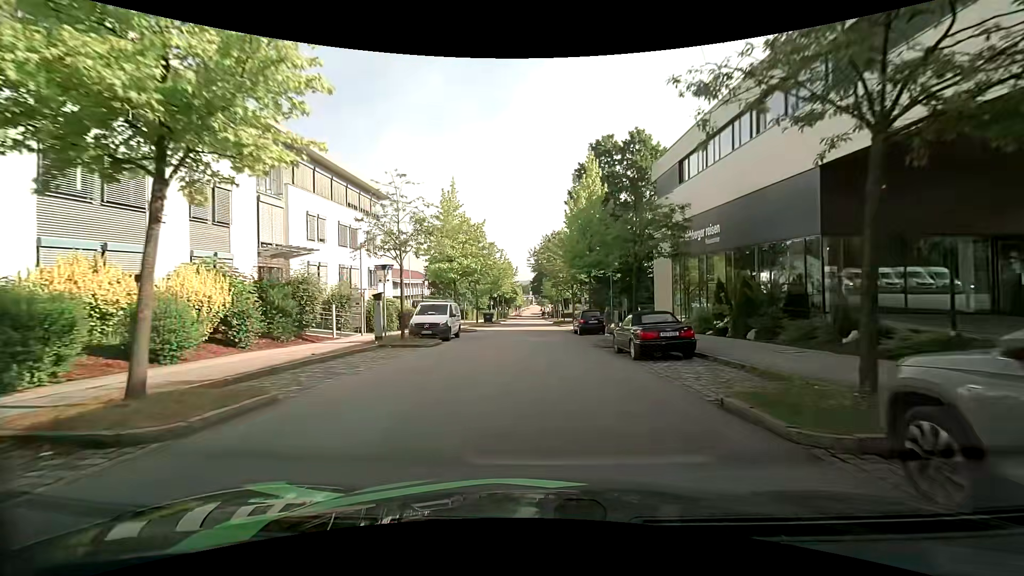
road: residential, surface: asphalt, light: Day
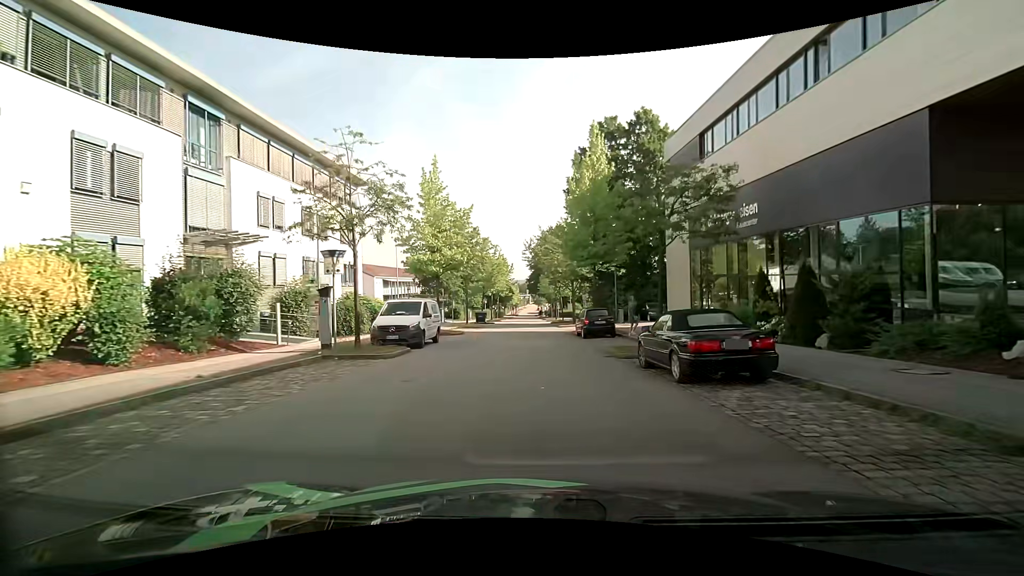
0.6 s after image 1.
(0.0, +4.8) m; +1°
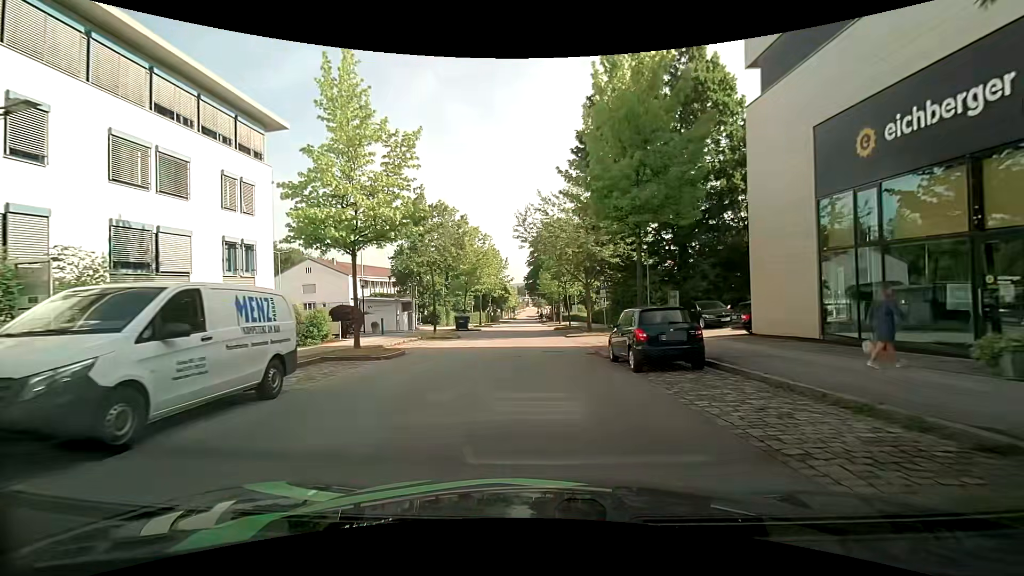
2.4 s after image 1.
(0.0, +13.4) m; +1°
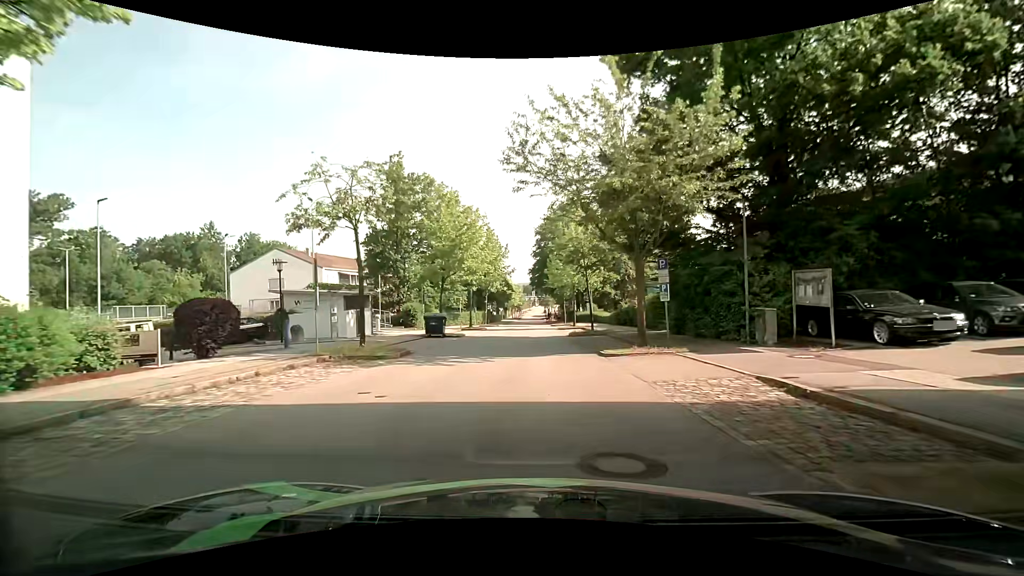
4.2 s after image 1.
(-0.2, +13.7) m; -1°
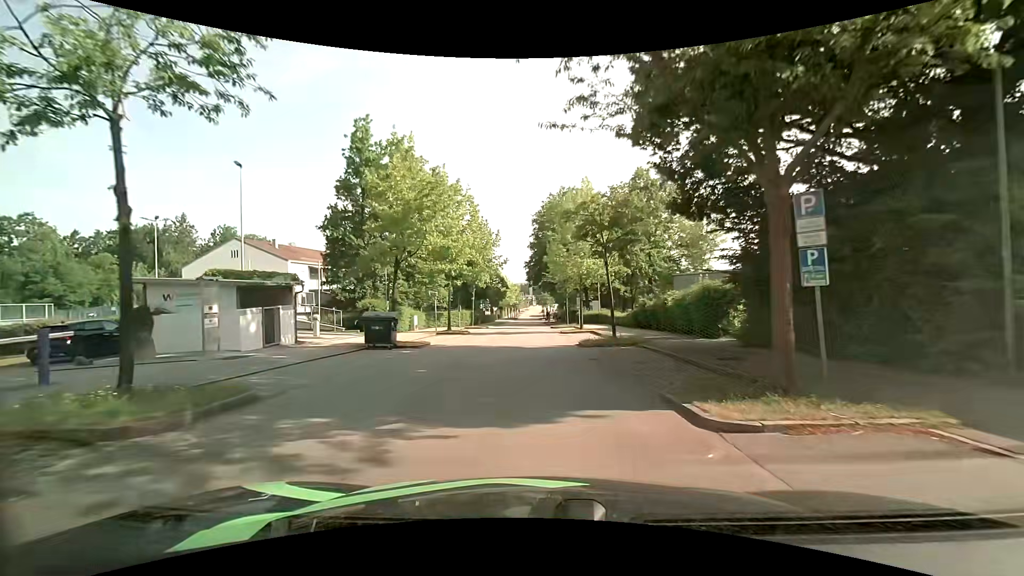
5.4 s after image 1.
(0.0, +9.8) m; 0°
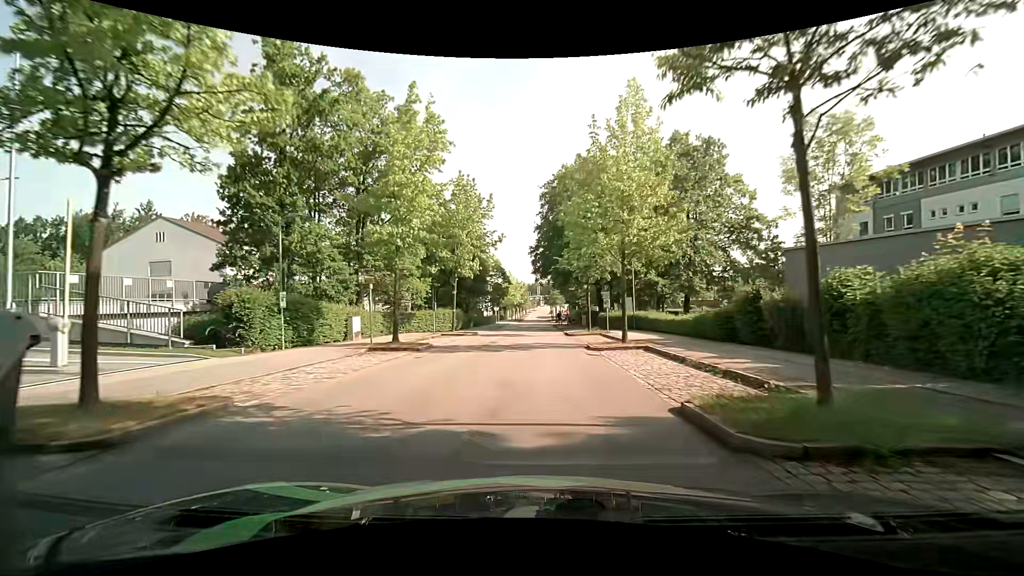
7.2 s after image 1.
(-0.1, +14.9) m; 0°
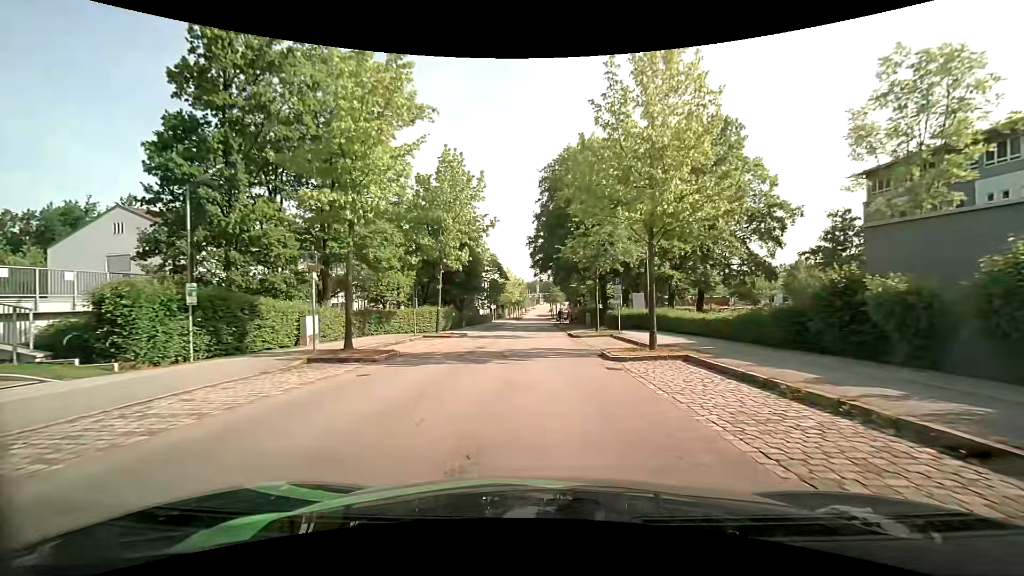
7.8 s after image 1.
(0.0, +5.1) m; 0°
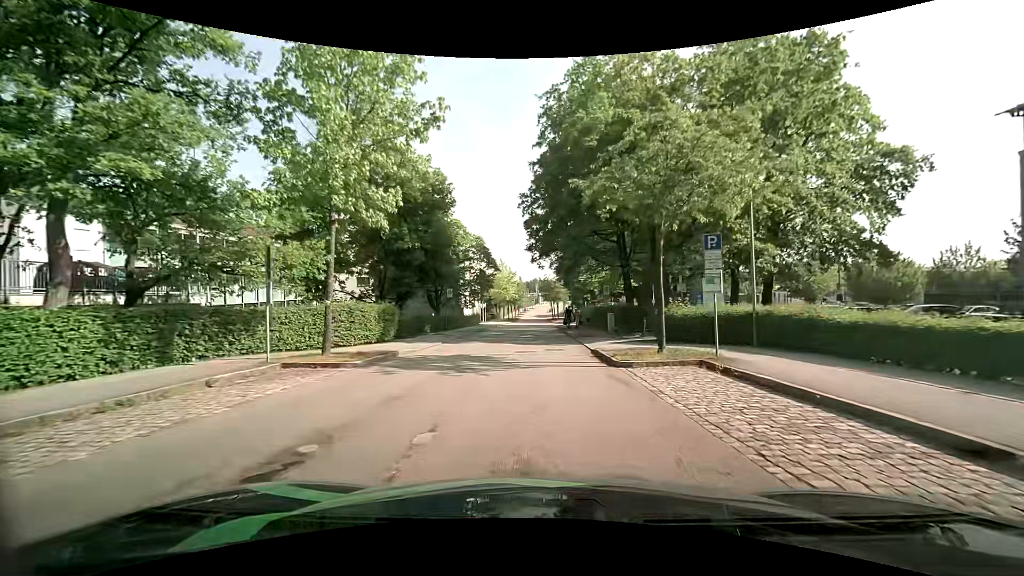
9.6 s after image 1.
(-0.1, +15.5) m; 0°
